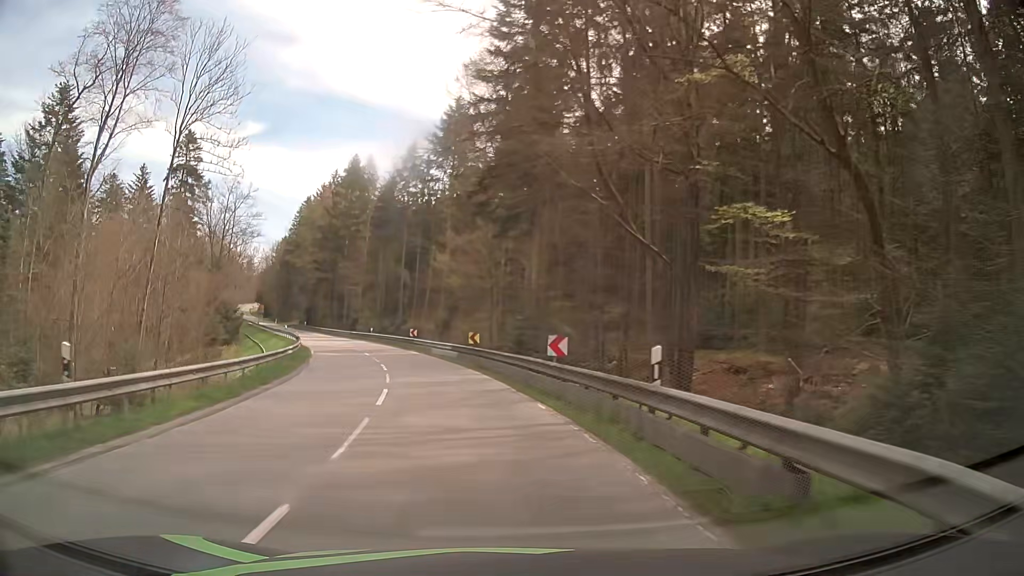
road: secondary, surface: asphalt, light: Day
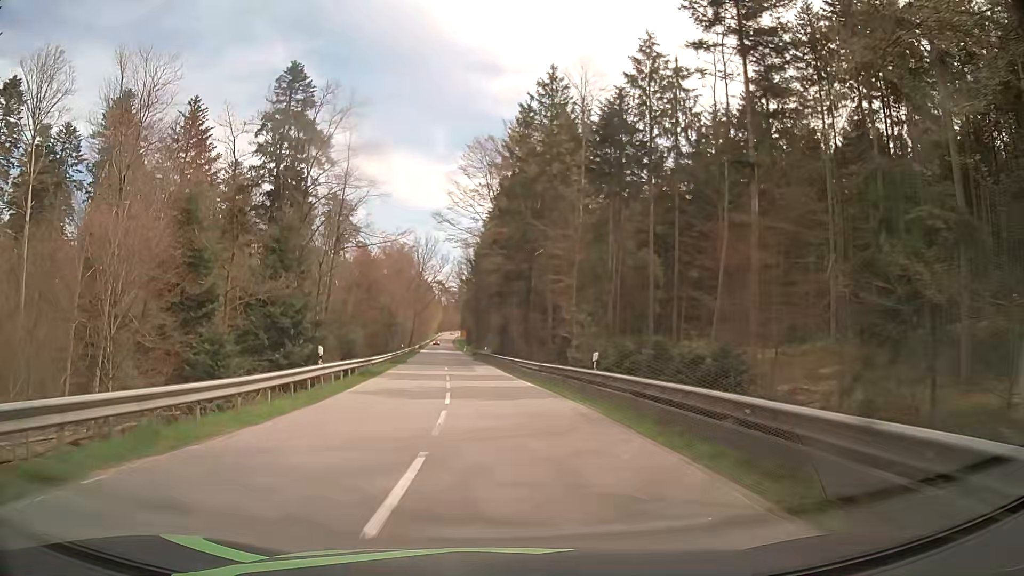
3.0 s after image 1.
(-8.5, +44.4) m; -20°
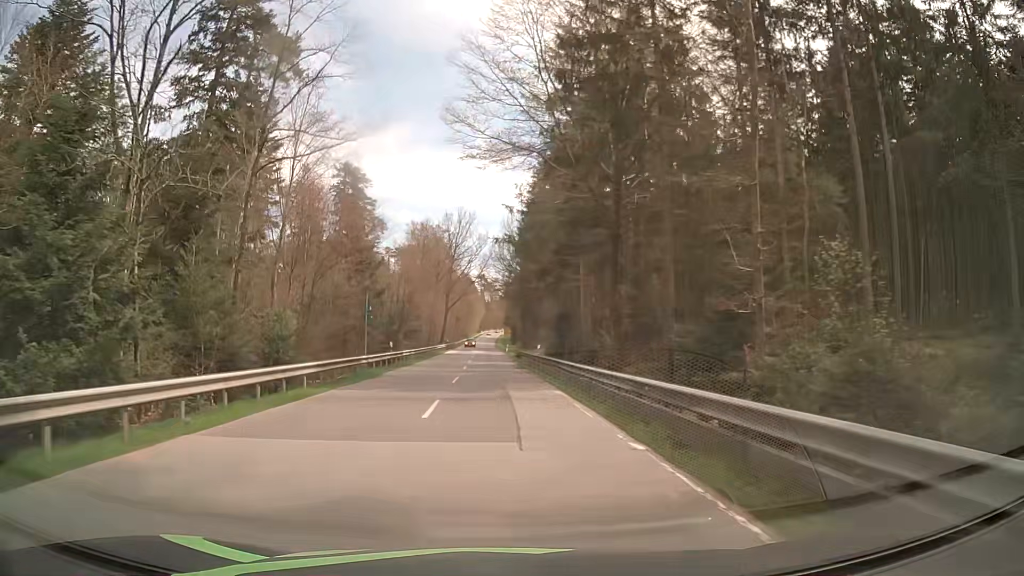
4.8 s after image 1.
(-1.2, +28.4) m; -4°
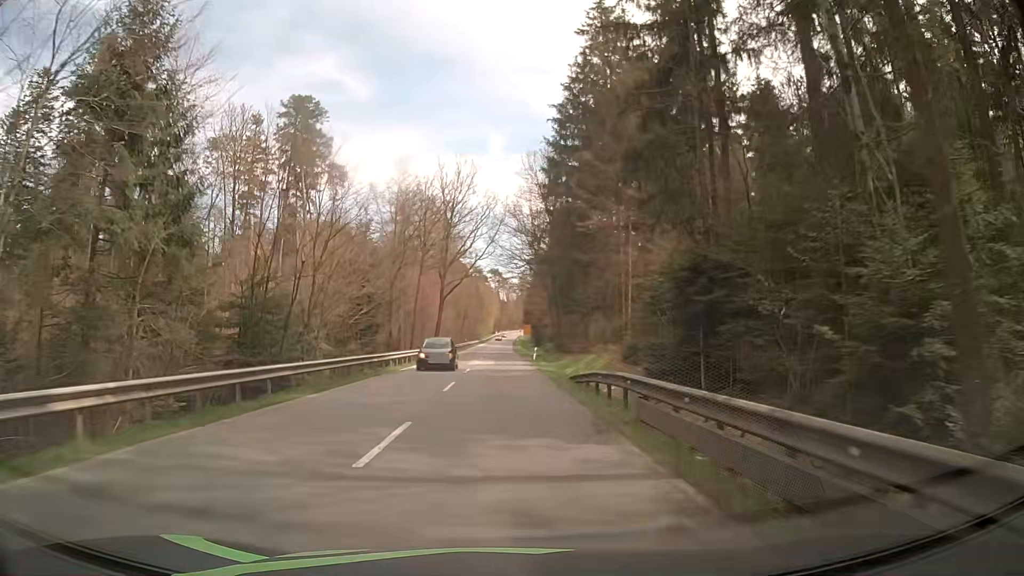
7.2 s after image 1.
(-0.9, +39.2) m; -2°
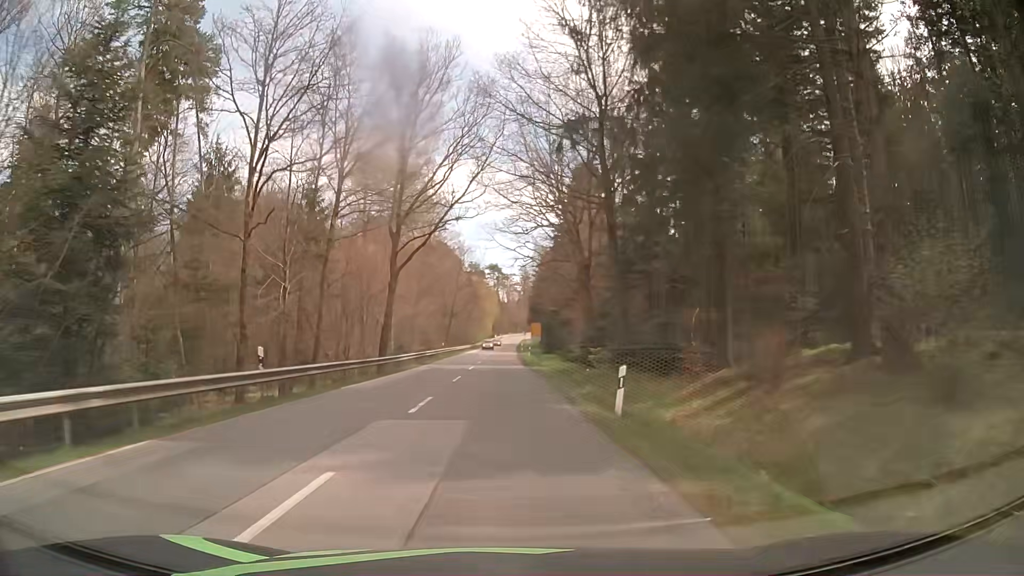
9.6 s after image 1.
(+0.4, +38.1) m; +1°
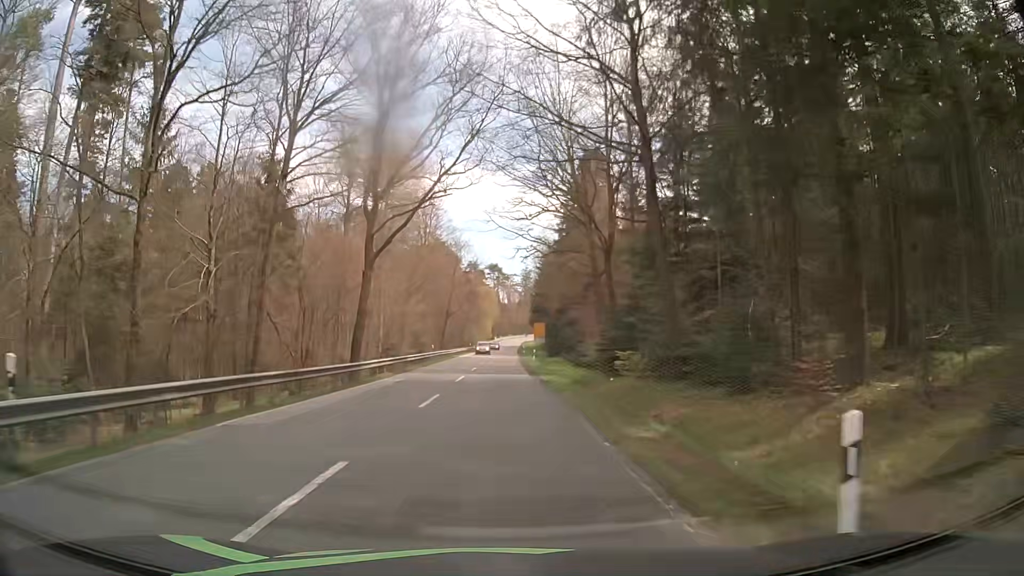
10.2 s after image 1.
(-0.1, +9.3) m; -1°
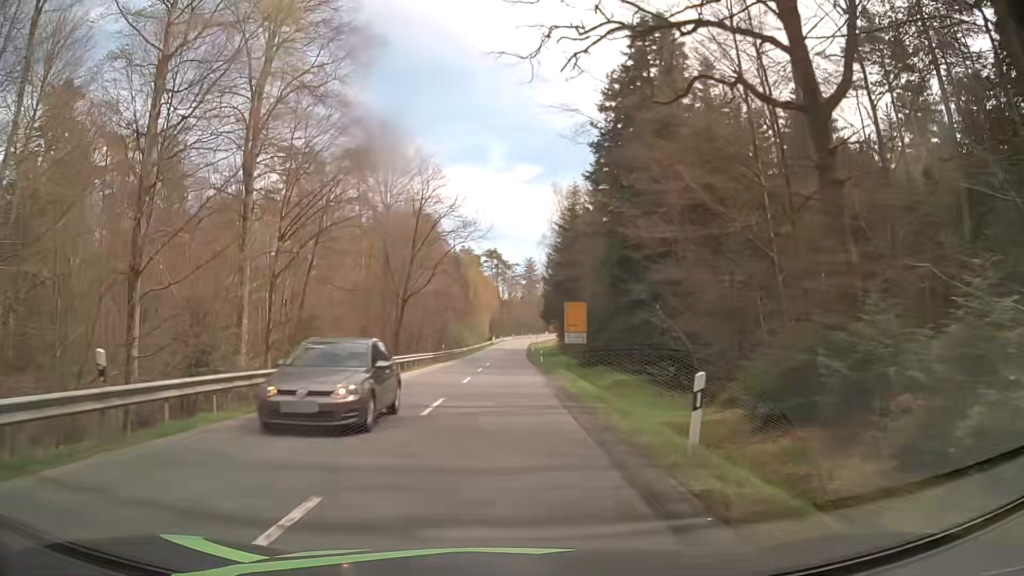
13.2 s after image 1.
(+0.1, +46.1) m; +1°
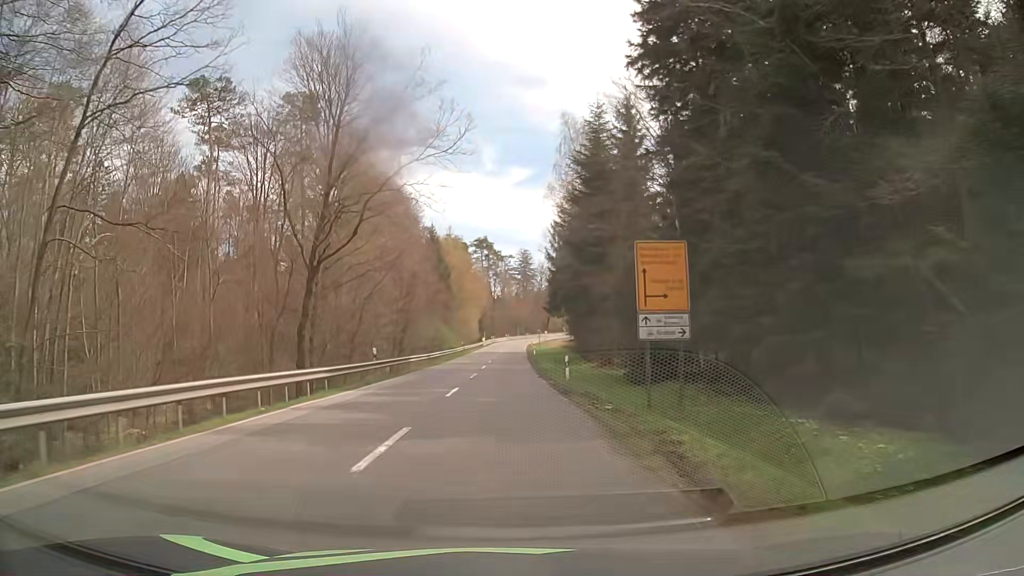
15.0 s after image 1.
(-0.1, +27.6) m; 0°
(0, +10) (0, +20) (0, +30) (0, +40) (0, +50) (0, +60) (0, +70) (0, +80) (0, +90) (+1, +100) m
